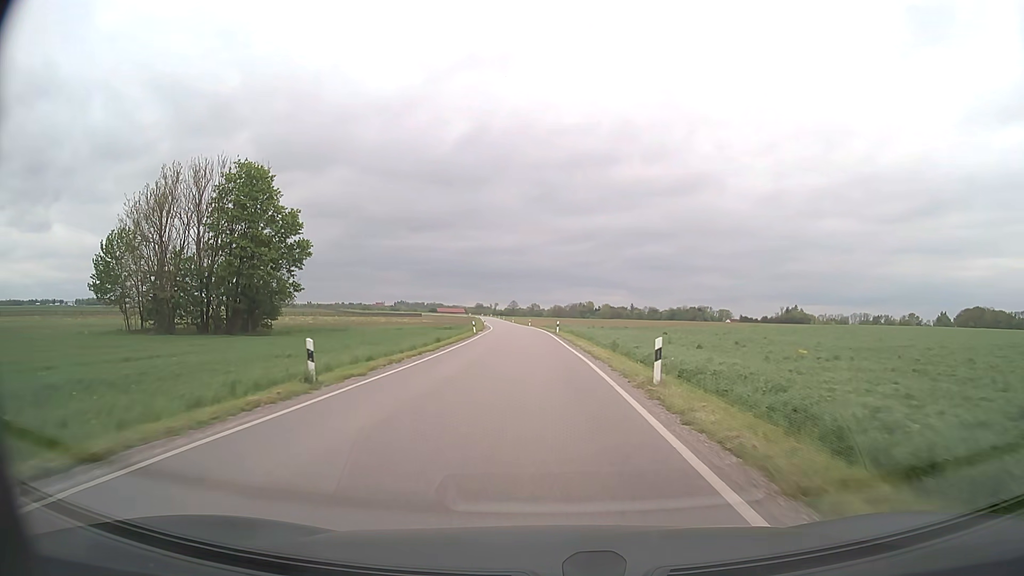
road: secondary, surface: asphalt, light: Day
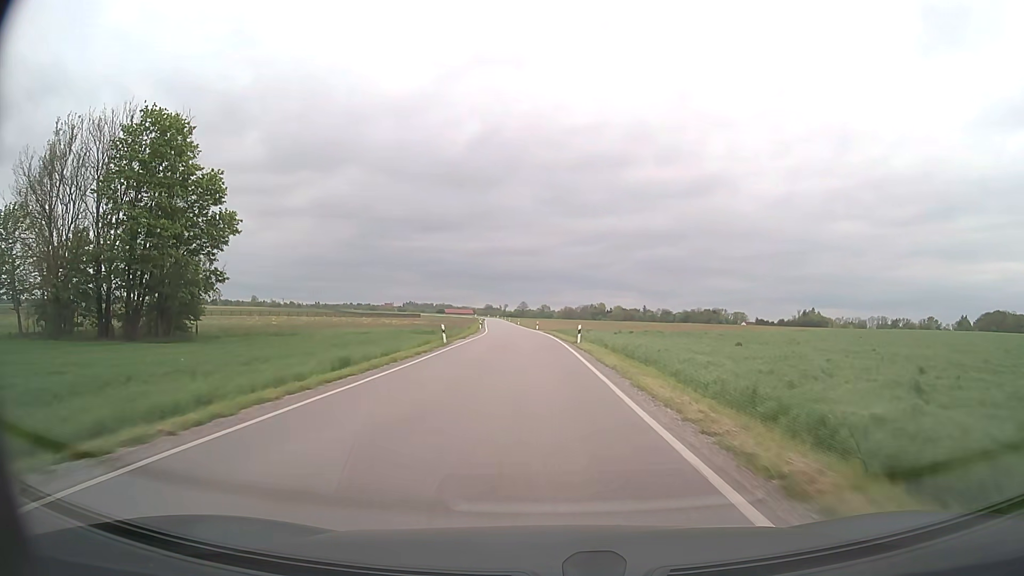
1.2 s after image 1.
(-0.2, +21.4) m; -1°
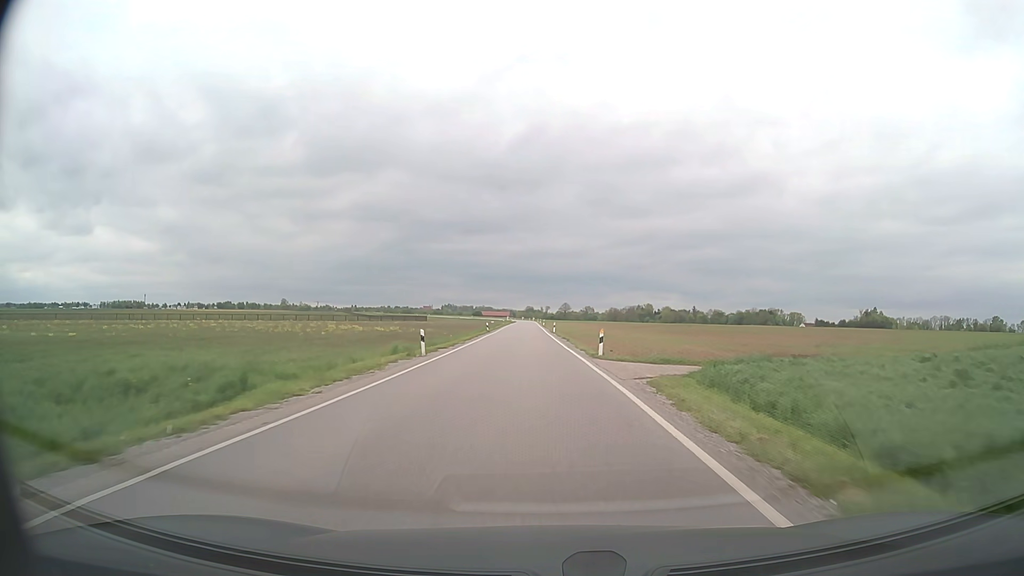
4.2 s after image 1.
(-1.4, +54.6) m; -3°
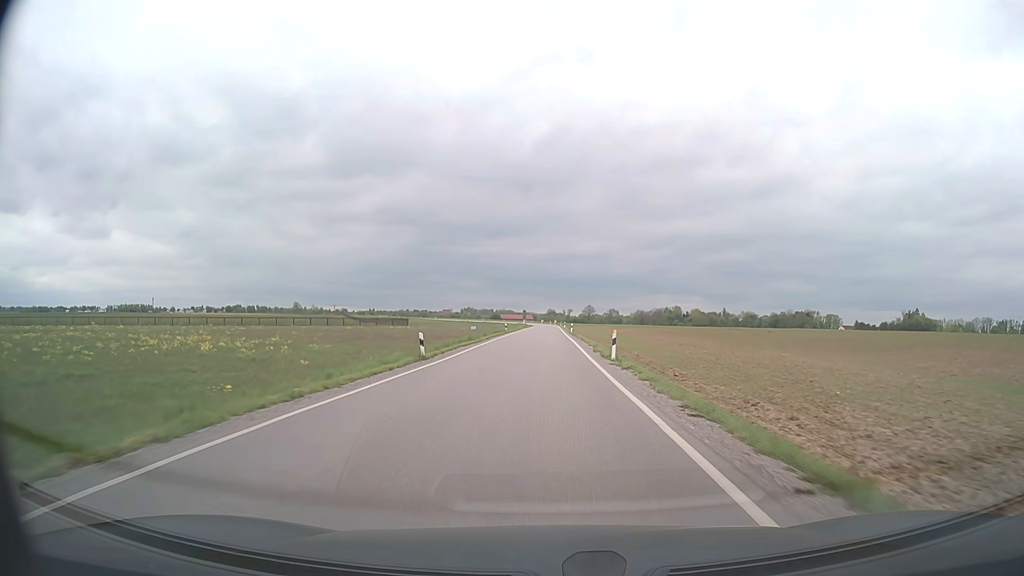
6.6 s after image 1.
(-0.9, +44.7) m; -2°
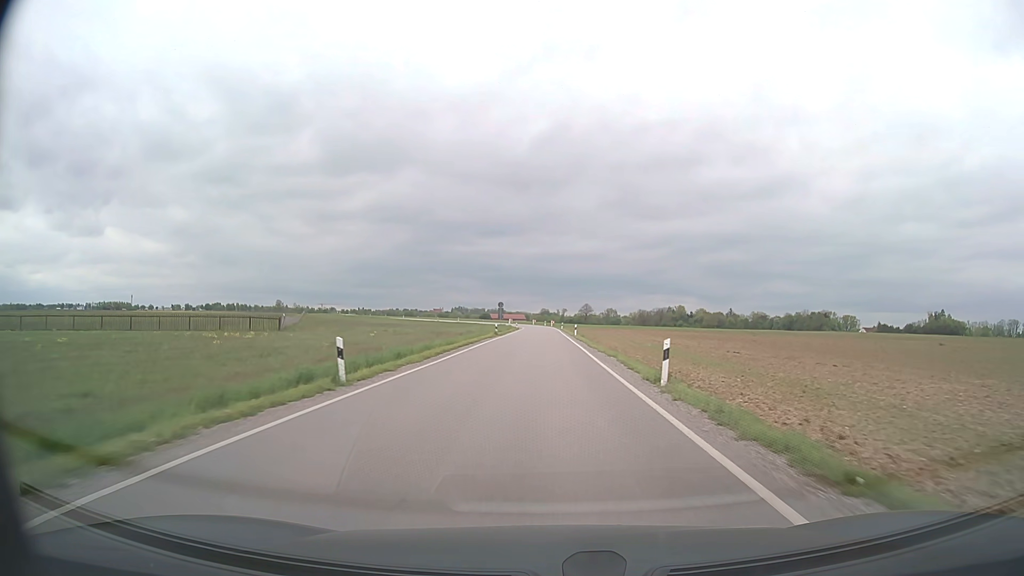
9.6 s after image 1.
(-0.1, +56.9) m; 0°
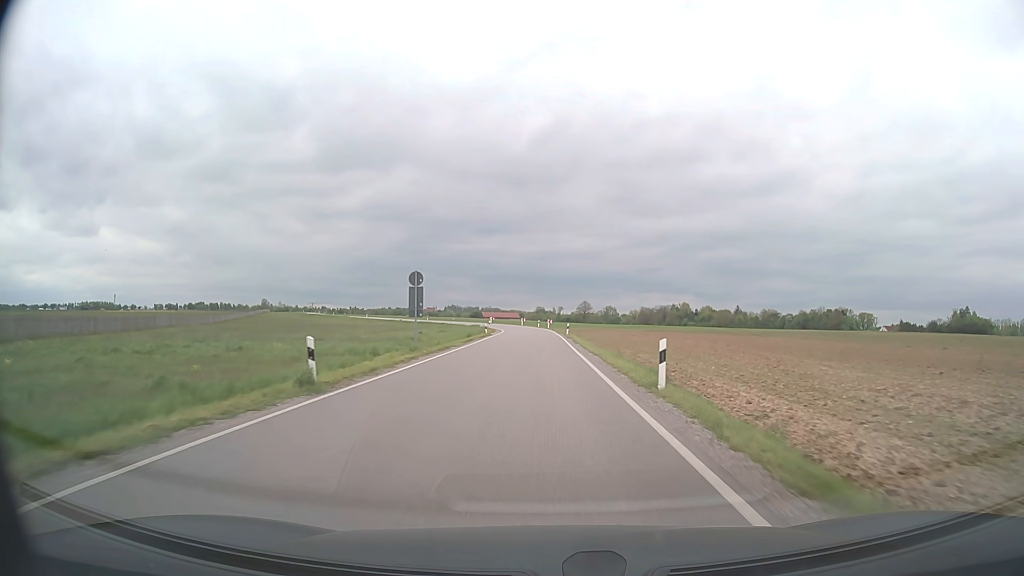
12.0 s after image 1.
(+0.2, +45.5) m; 0°
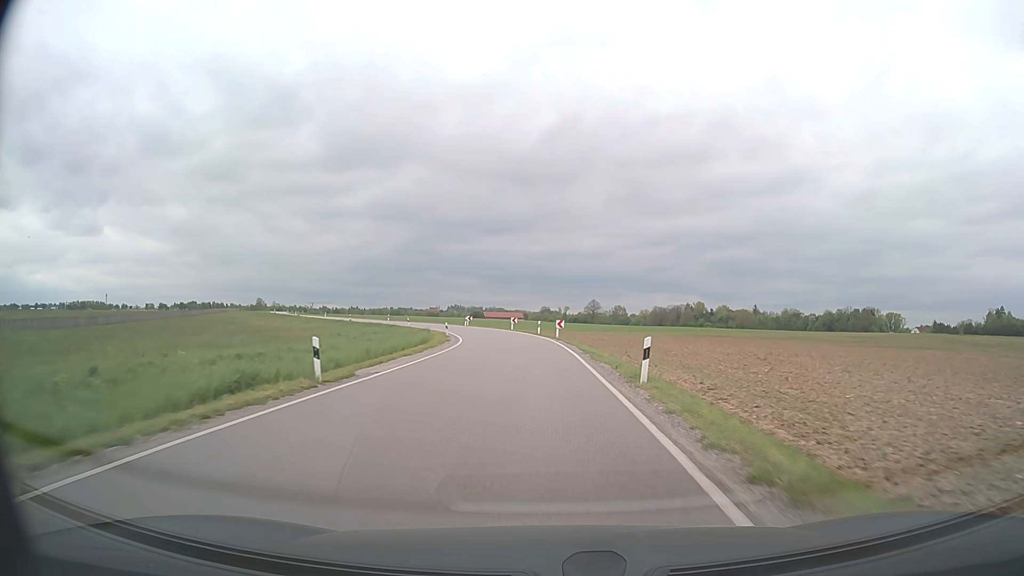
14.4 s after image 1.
(-0.1, +43.3) m; 0°
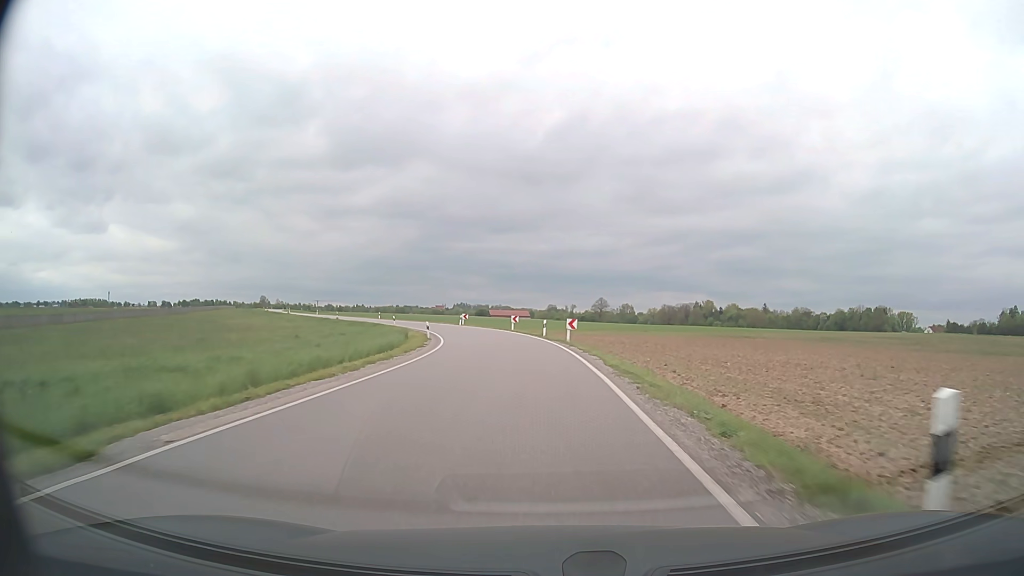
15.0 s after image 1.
(-0.1, +10.4) m; -1°
(0, +10) (0, +20) (-1, +30) (-3, +40) (-5, +50) (-8, +59) (-11, +69) (-15, +78) (-20, +87) (-25, +95) m
